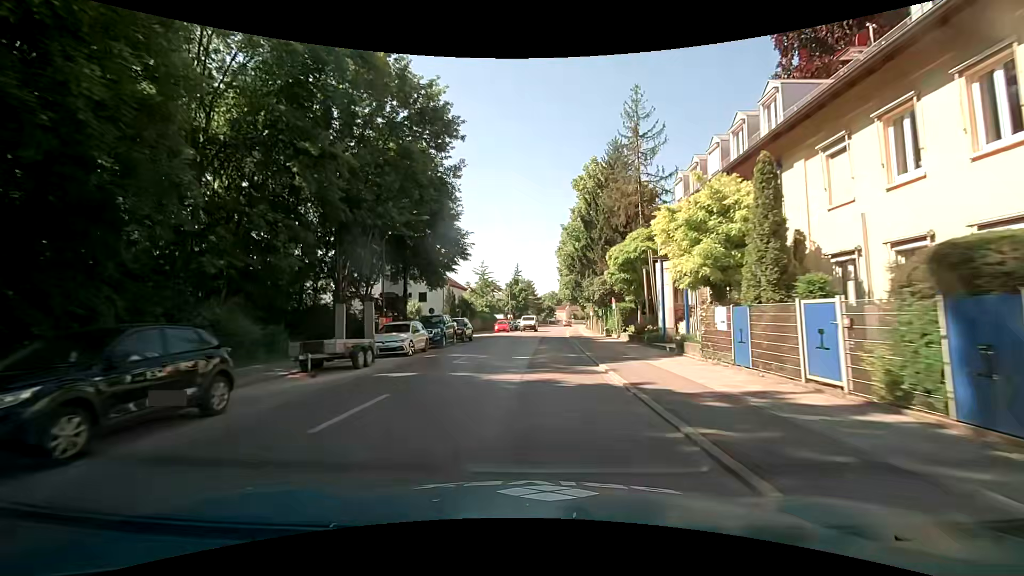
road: secondary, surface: asphalt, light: Day
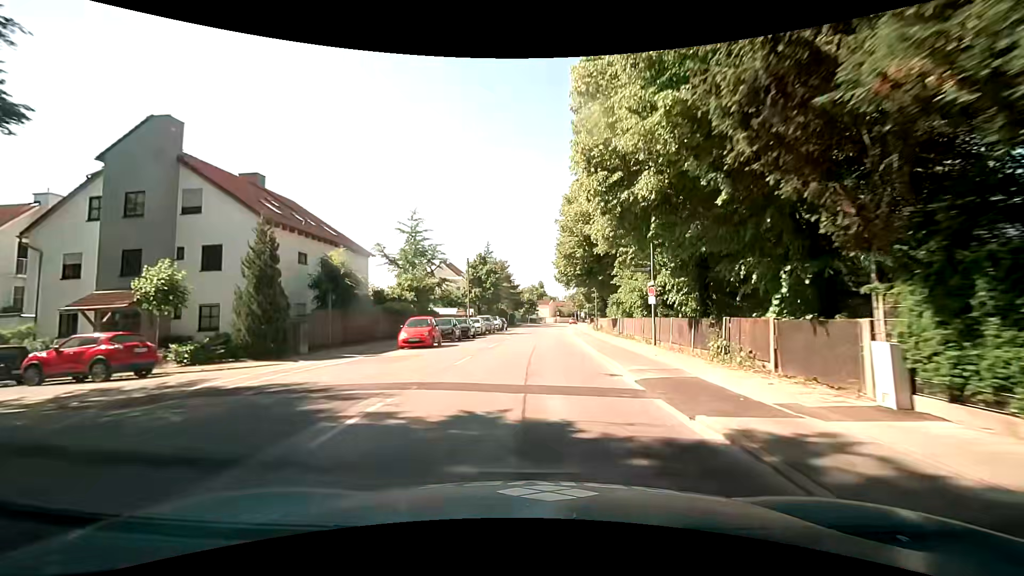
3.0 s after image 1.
(+0.6, +37.6) m; +2°
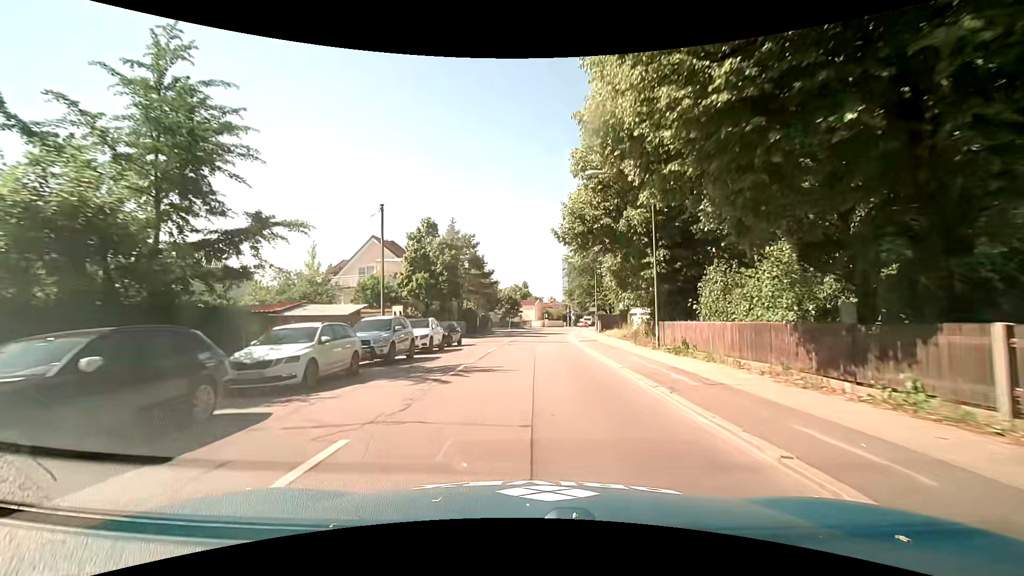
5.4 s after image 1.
(+0.4, +29.4) m; +2°
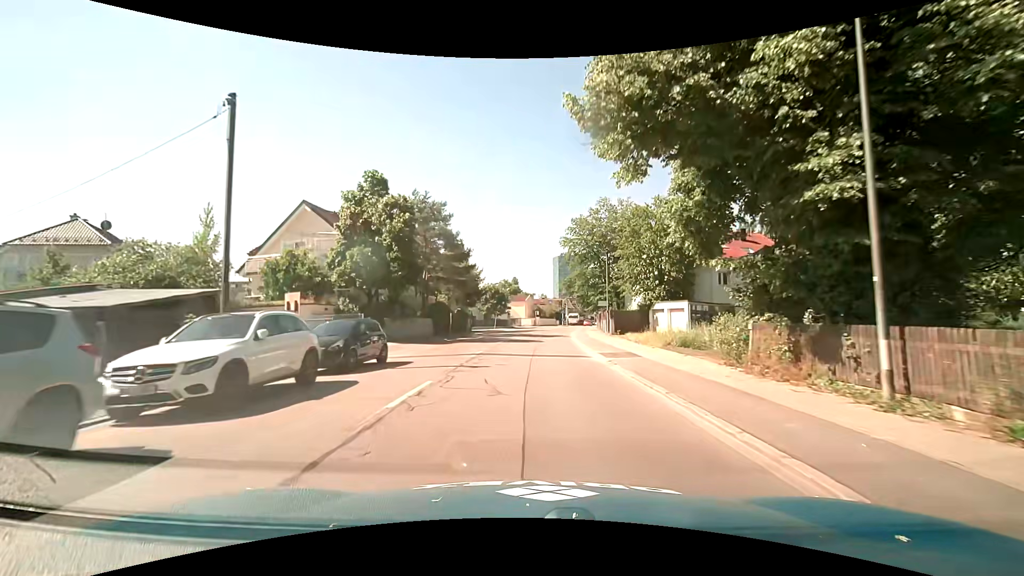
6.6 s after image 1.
(0.0, +14.5) m; 0°
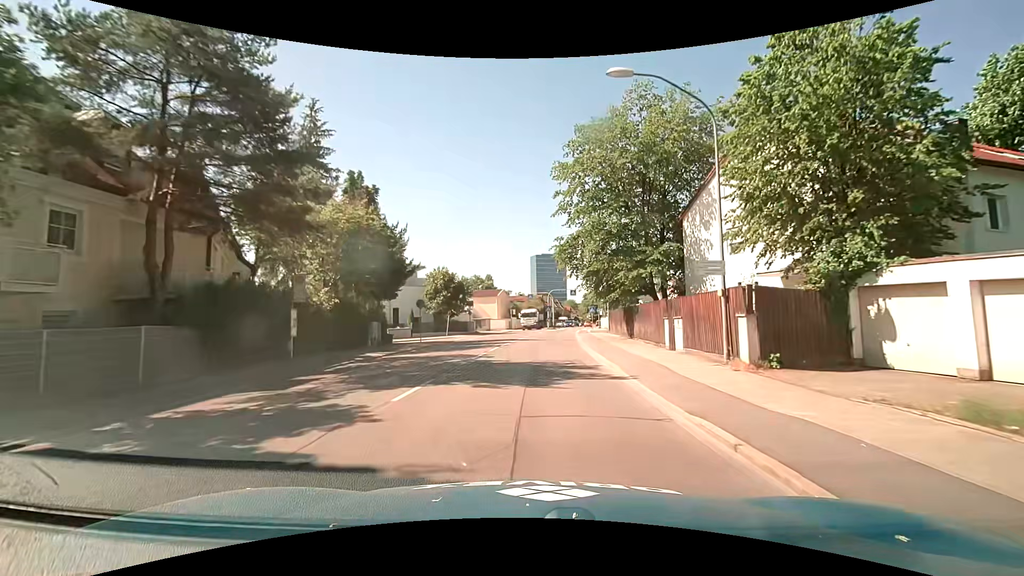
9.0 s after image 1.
(+1.1, +28.6) m; +4°
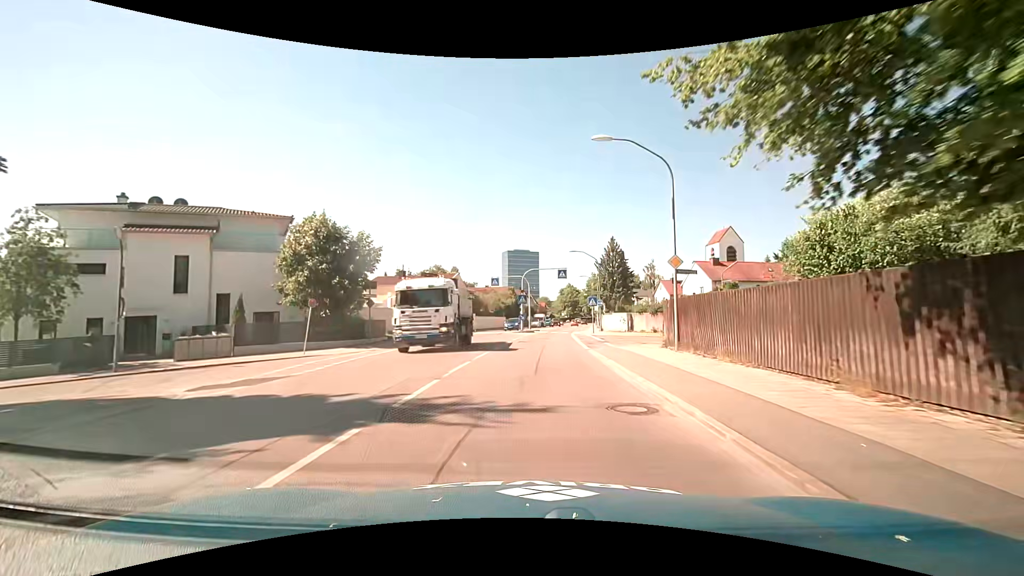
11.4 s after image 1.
(+0.6, +27.9) m; +2°
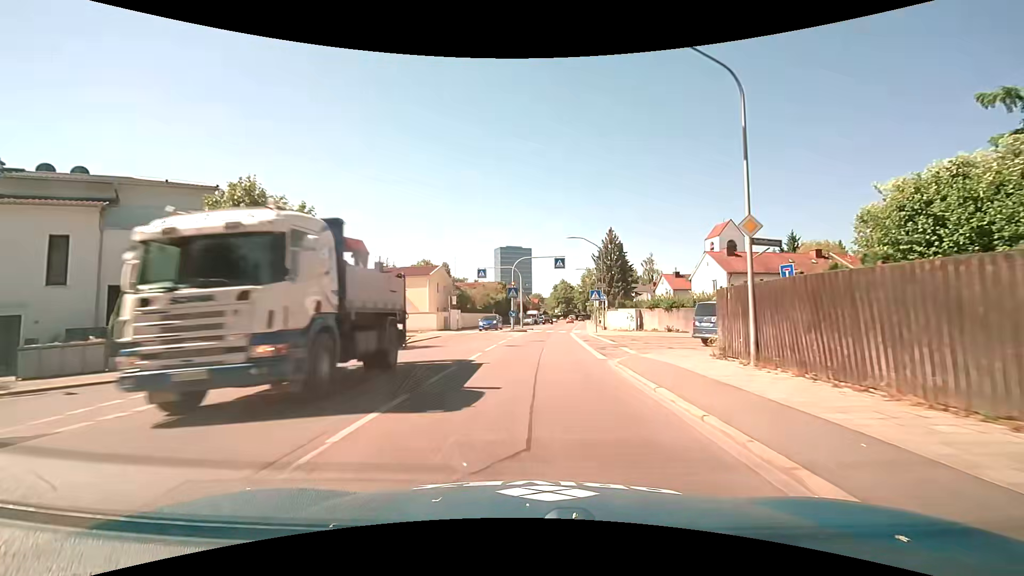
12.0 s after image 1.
(+0.1, +6.9) m; +2°
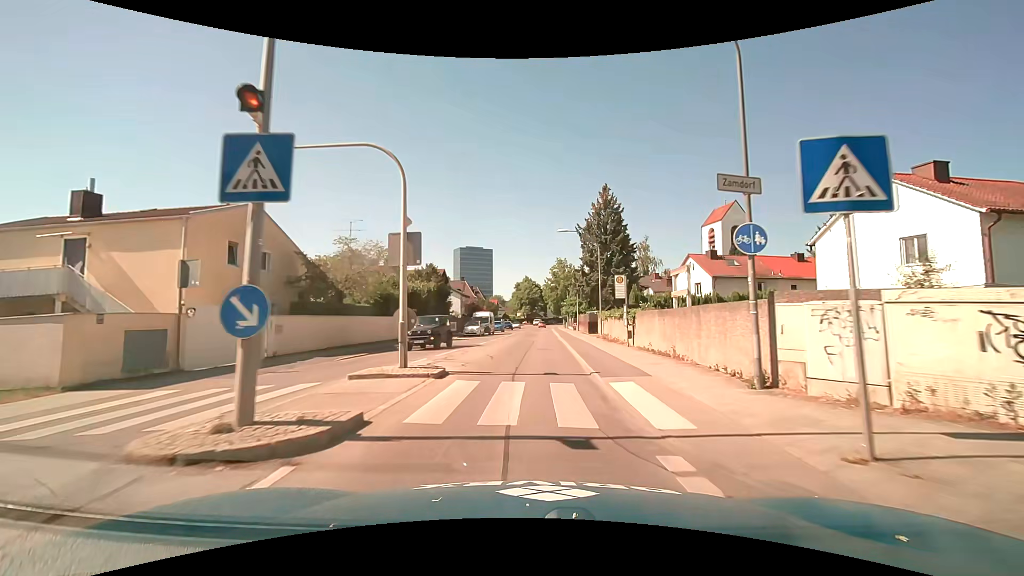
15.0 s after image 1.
(+1.1, +33.6) m; +4°
(0, +10) (0, +20) (+1, +30) (+1, +40) (+1, +50) (+1, +60) (+2, +70) (+2, +80) (+2, +90) (+3, +100) m
